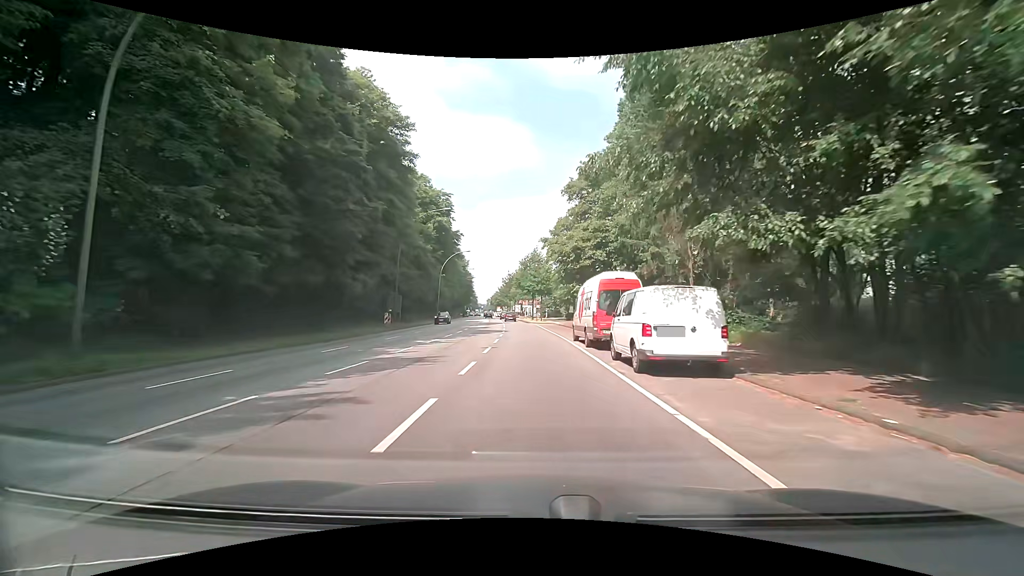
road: primary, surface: asphalt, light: Day
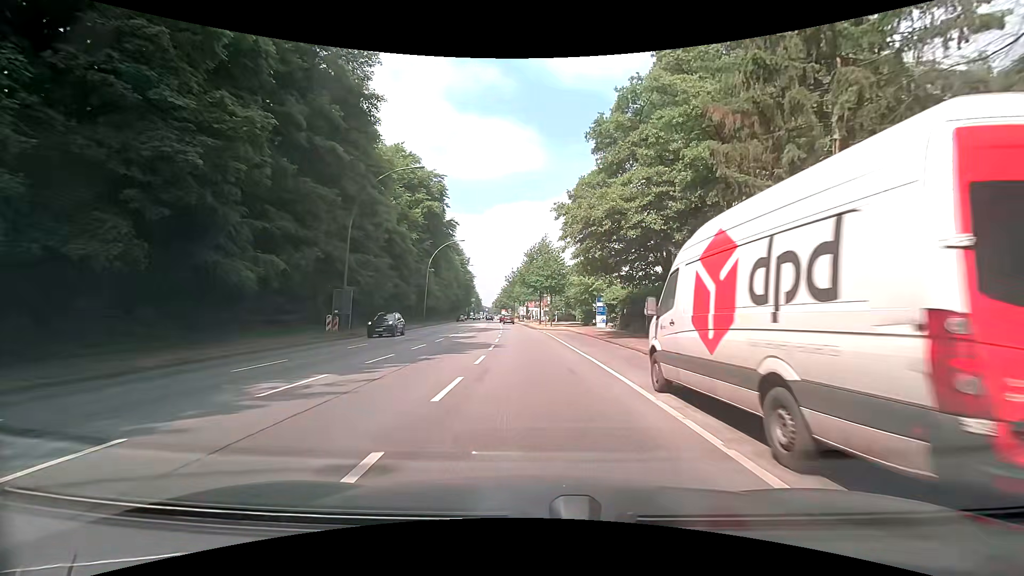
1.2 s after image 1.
(-0.2, +15.0) m; -2°
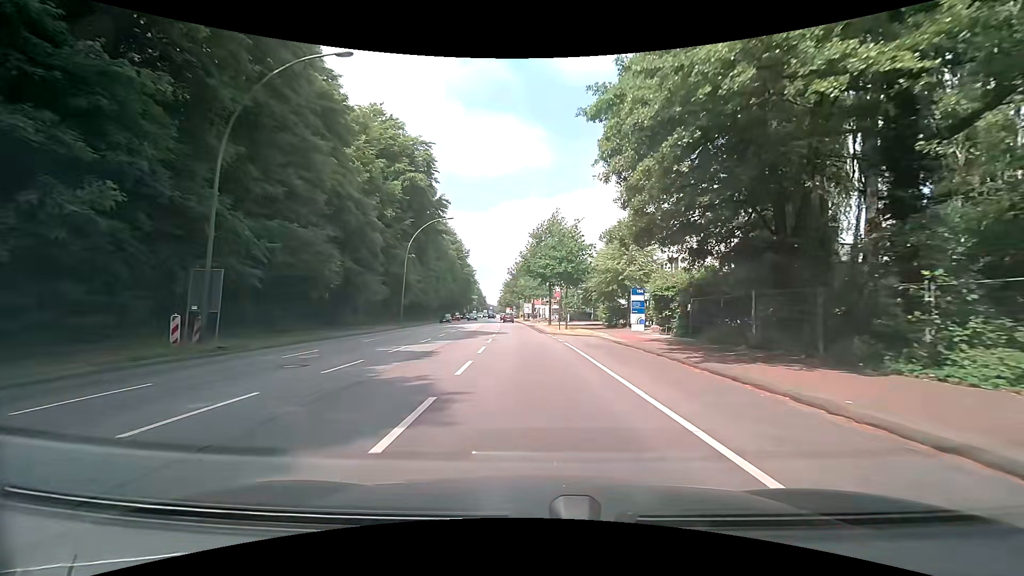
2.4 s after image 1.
(+0.1, +15.0) m; 0°
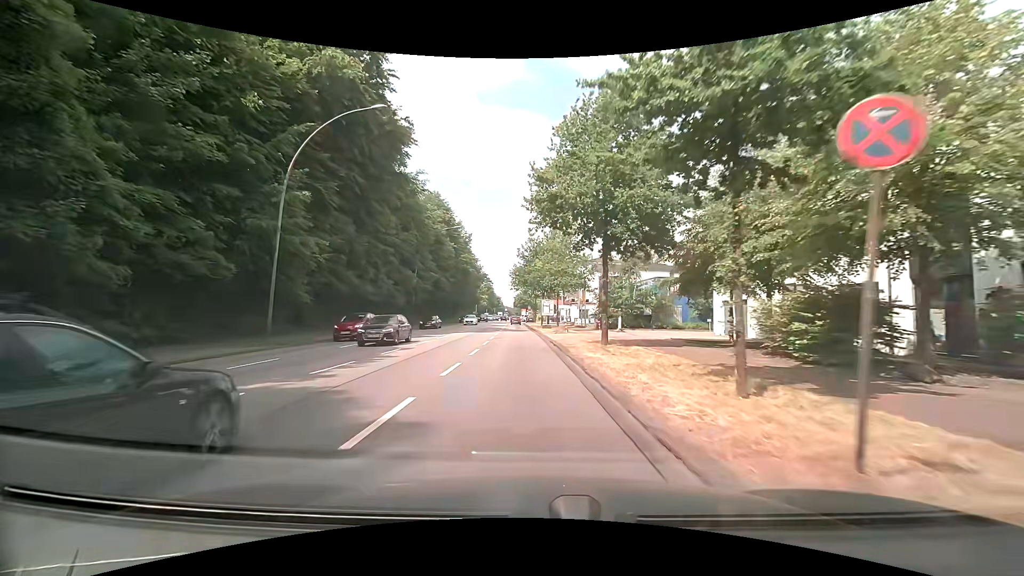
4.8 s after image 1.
(-0.4, +30.0) m; -2°
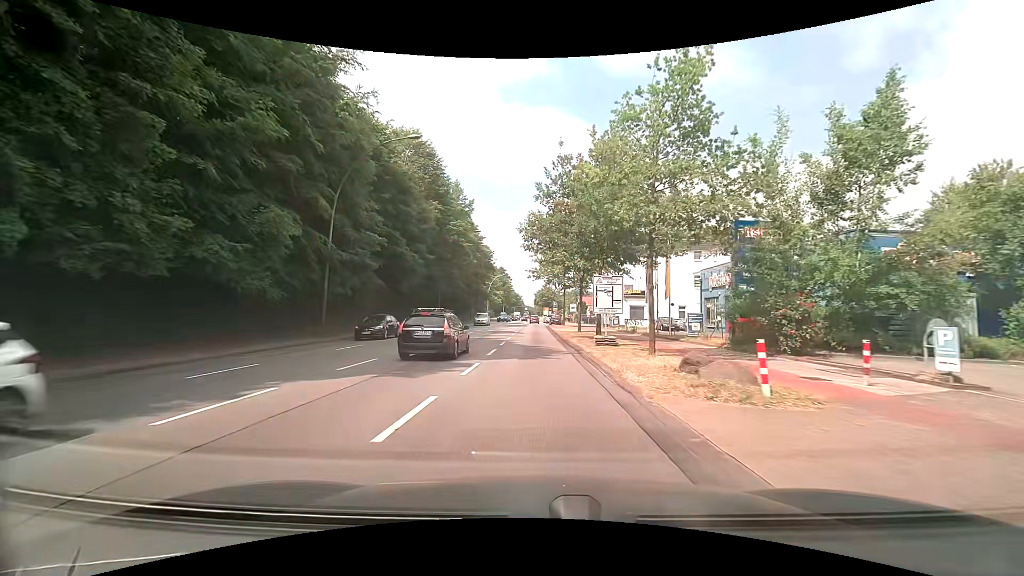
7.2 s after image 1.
(-0.8, +29.9) m; -3°
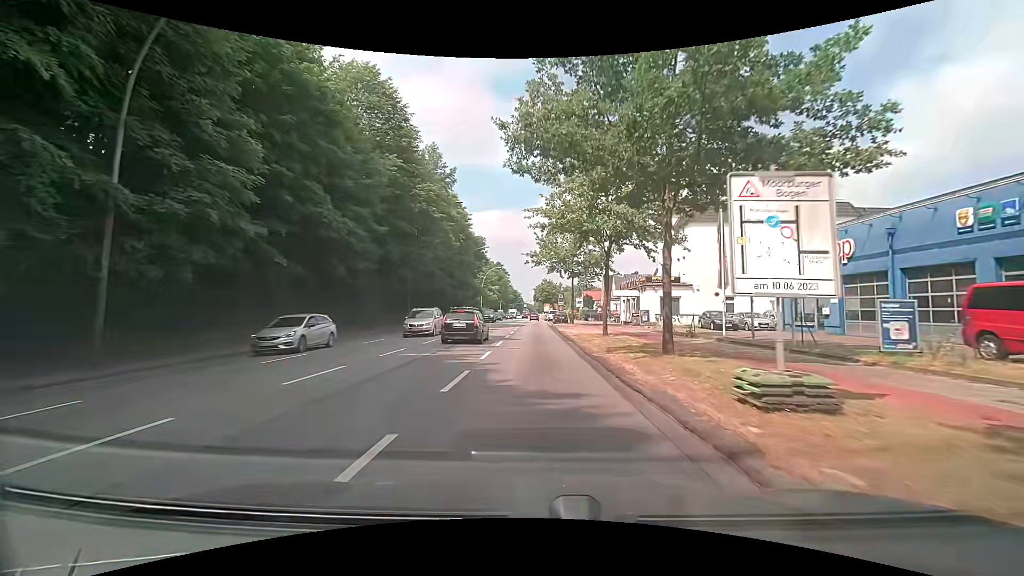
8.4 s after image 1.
(0.0, +14.9) m; 0°
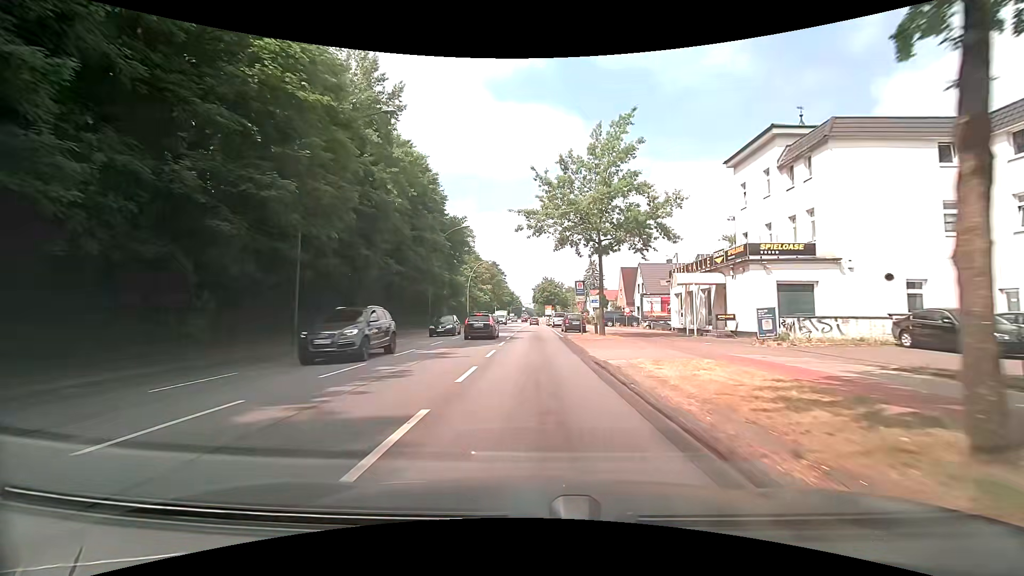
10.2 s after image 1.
(0.0, +22.4) m; 0°
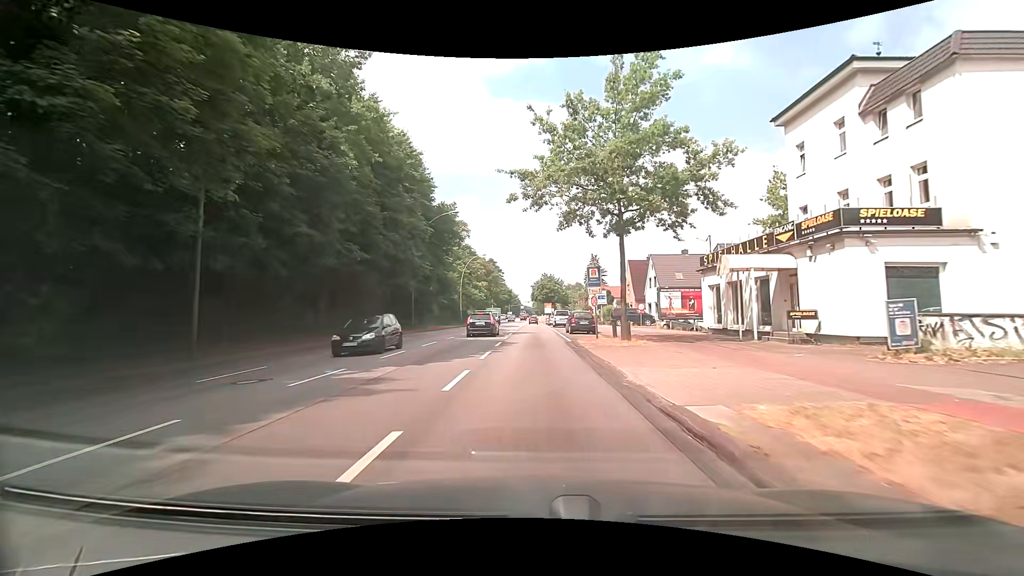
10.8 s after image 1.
(0.0, +7.4) m; 0°
